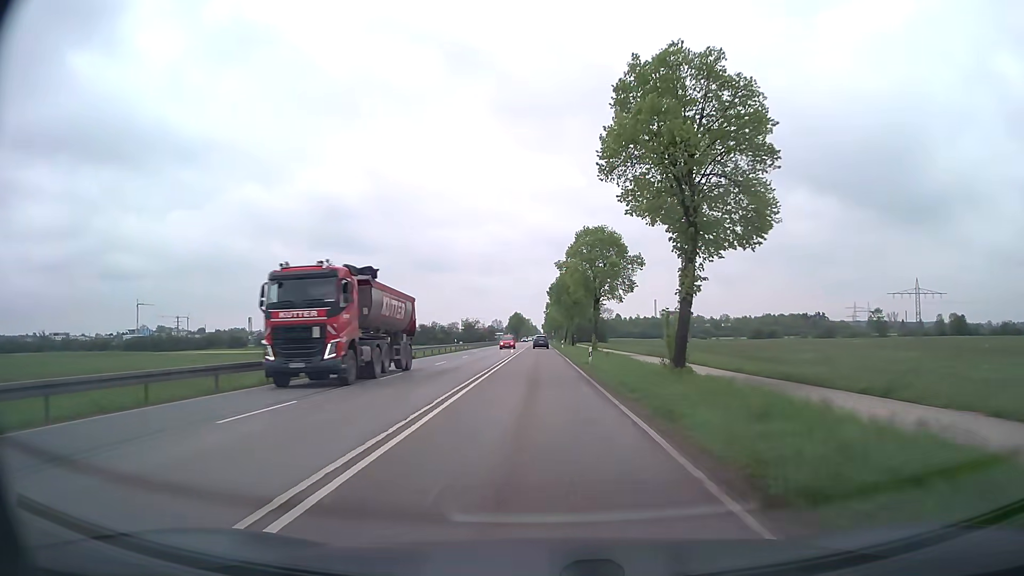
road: secondary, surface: asphalt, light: Day
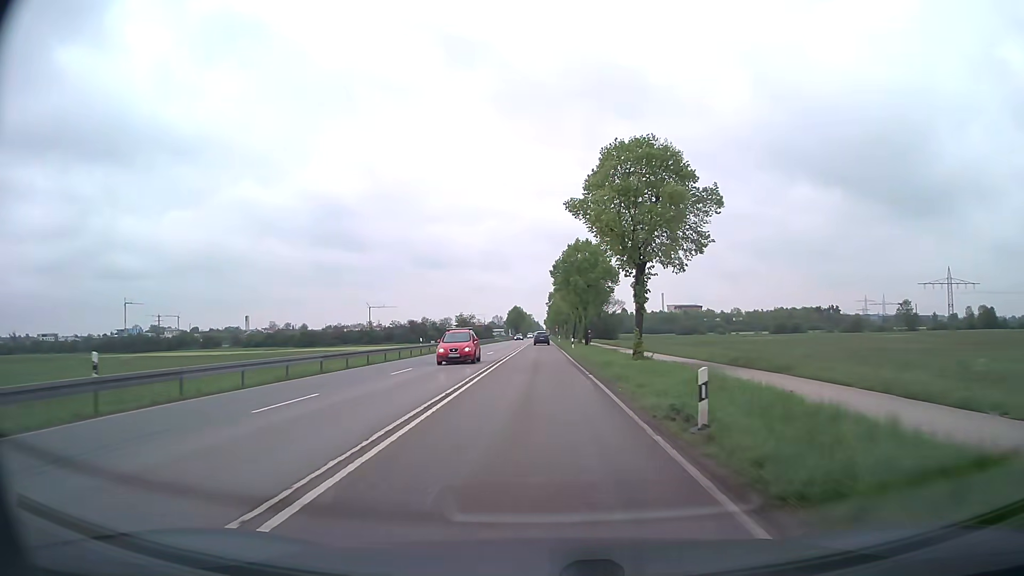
(0.0, +22.3) m; 0°
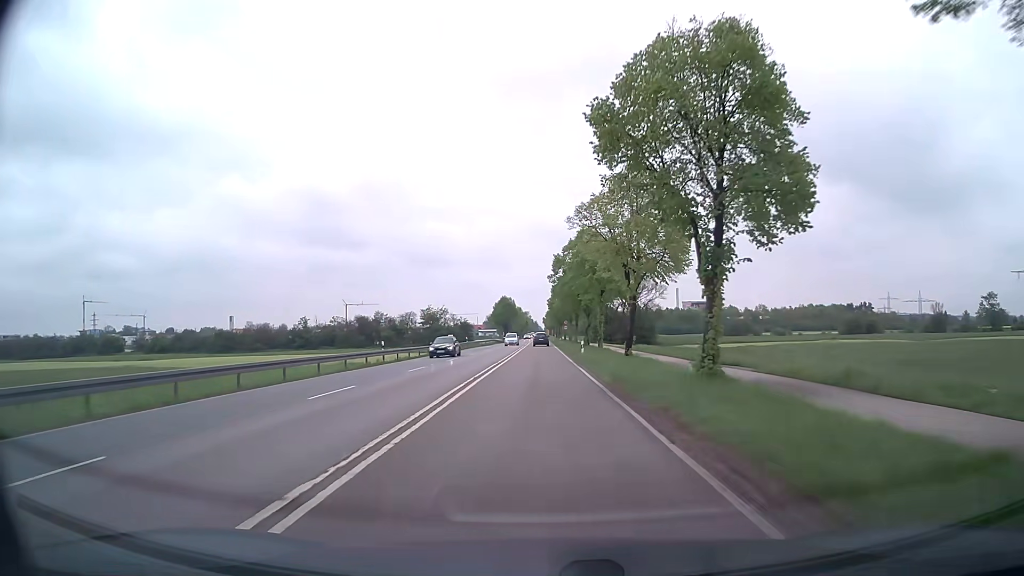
(-0.6, +56.9) m; 0°
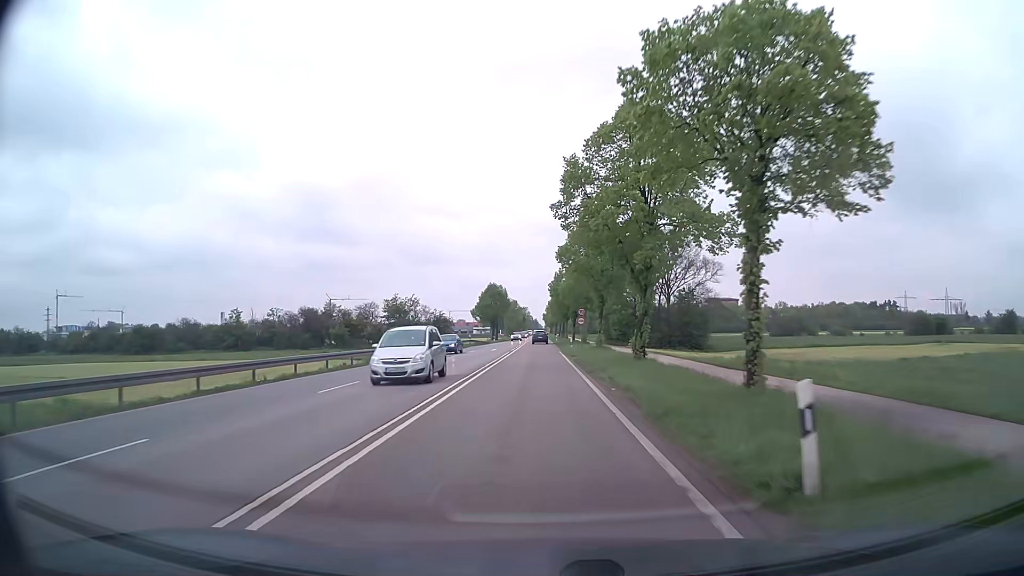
(+0.1, +34.7) m; 0°
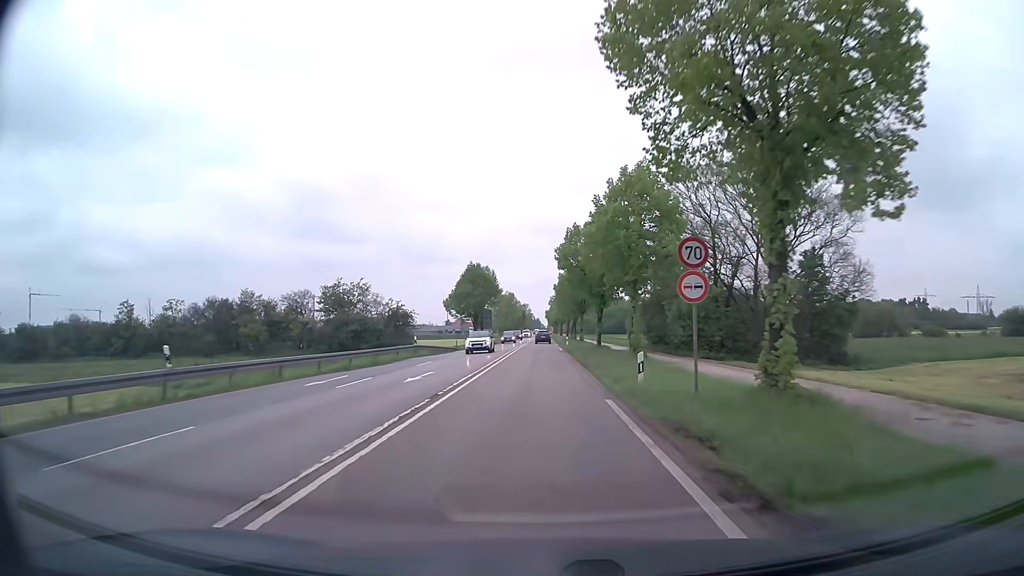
(0.0, +34.1) m; 0°
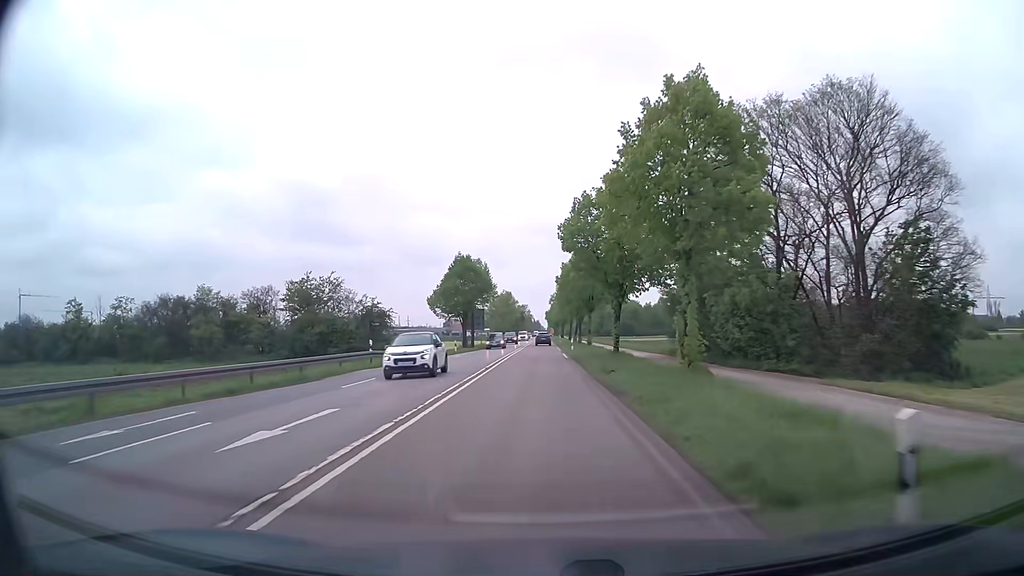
(-0.1, +11.3) m; 0°
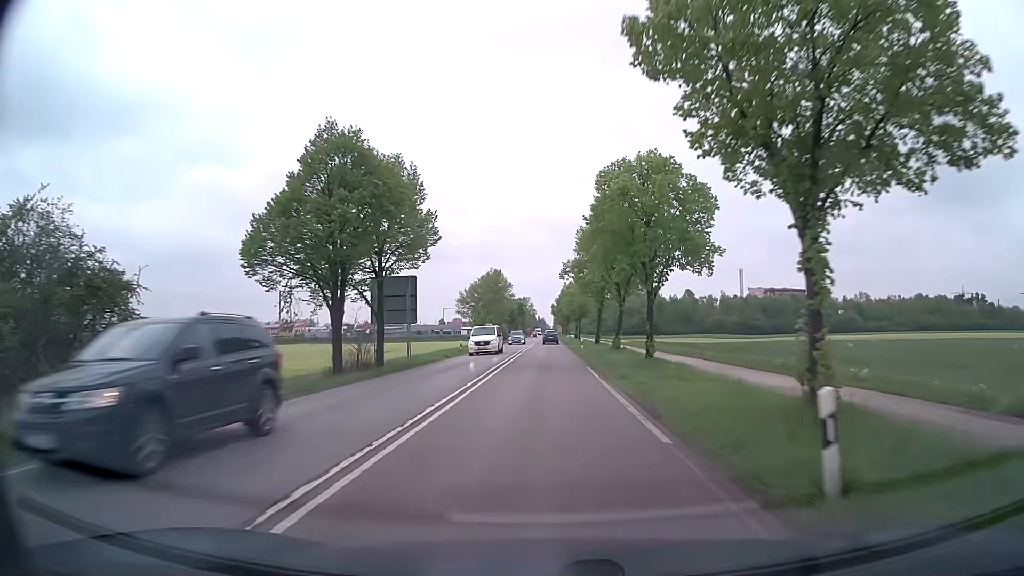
(-0.2, +45.4) m; -1°
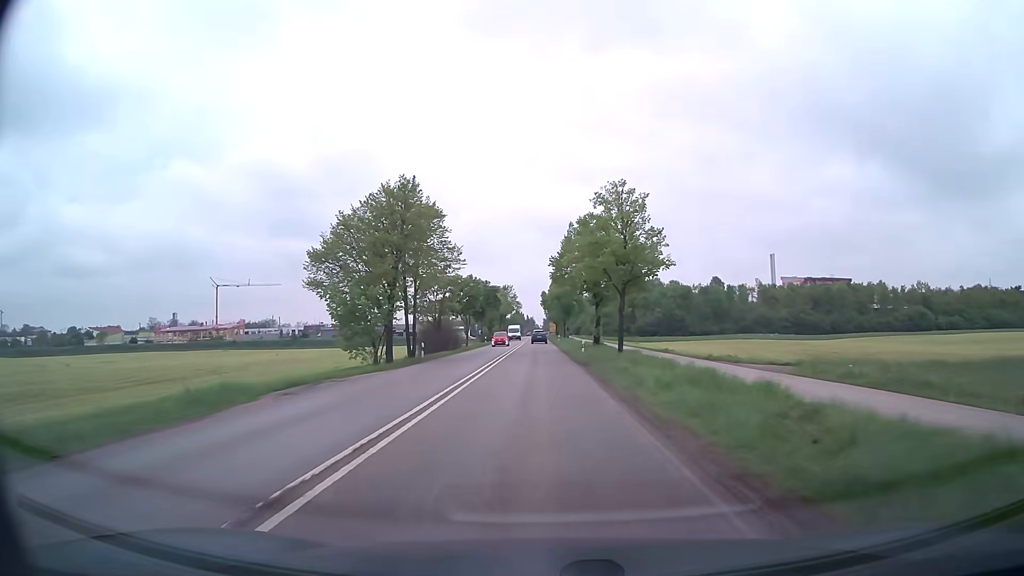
(+0.6, +55.7) m; +1°
(0, +10) (0, +20) (0, +30) (0, +40) (0, +50) (0, +60) (0, +70) (0, +80) (0, +90) (-1, +100) m
